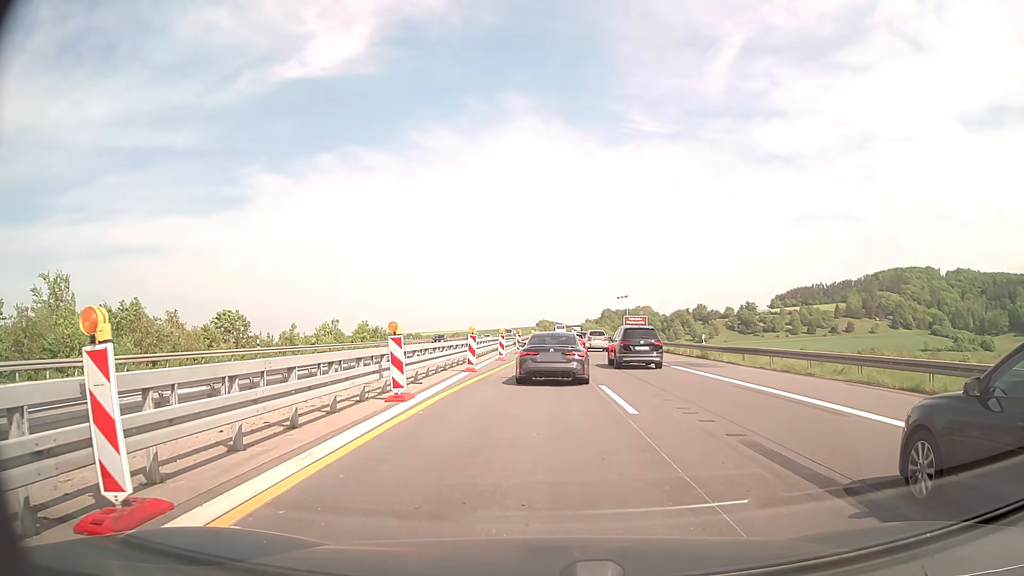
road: motorway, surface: concrete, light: Day
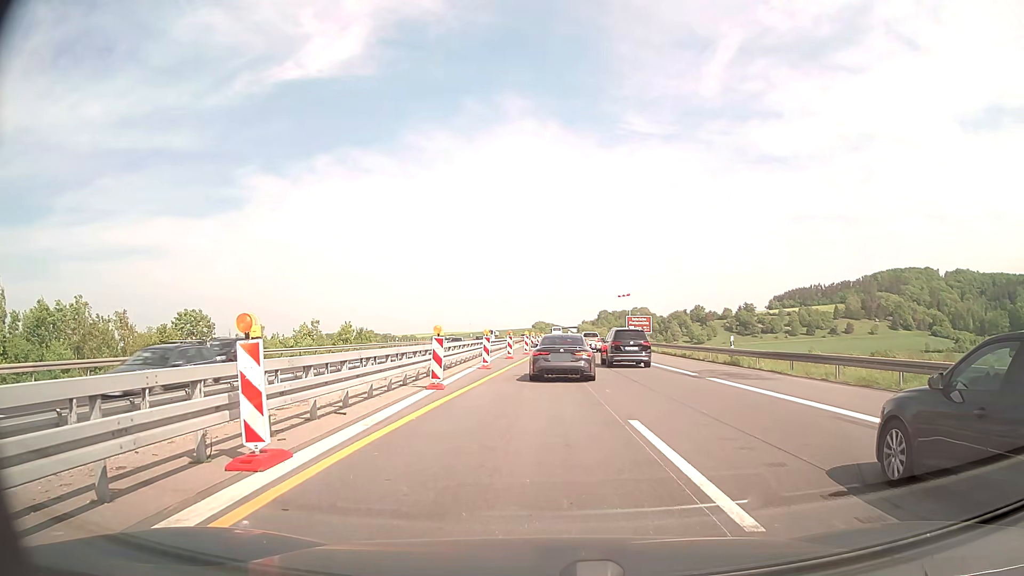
(0.0, +6.8) m; +1°
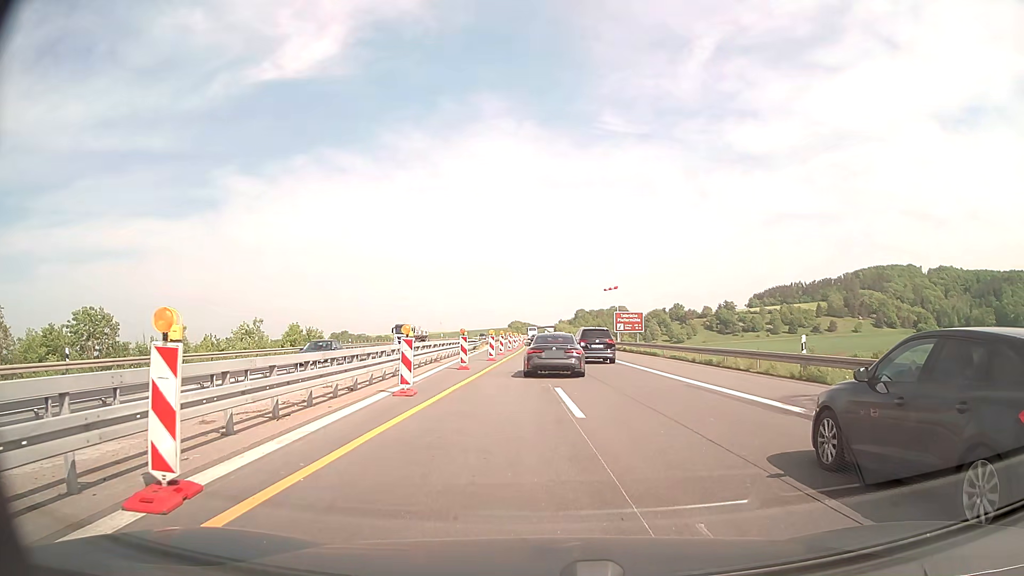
(+0.2, +11.8) m; +2°
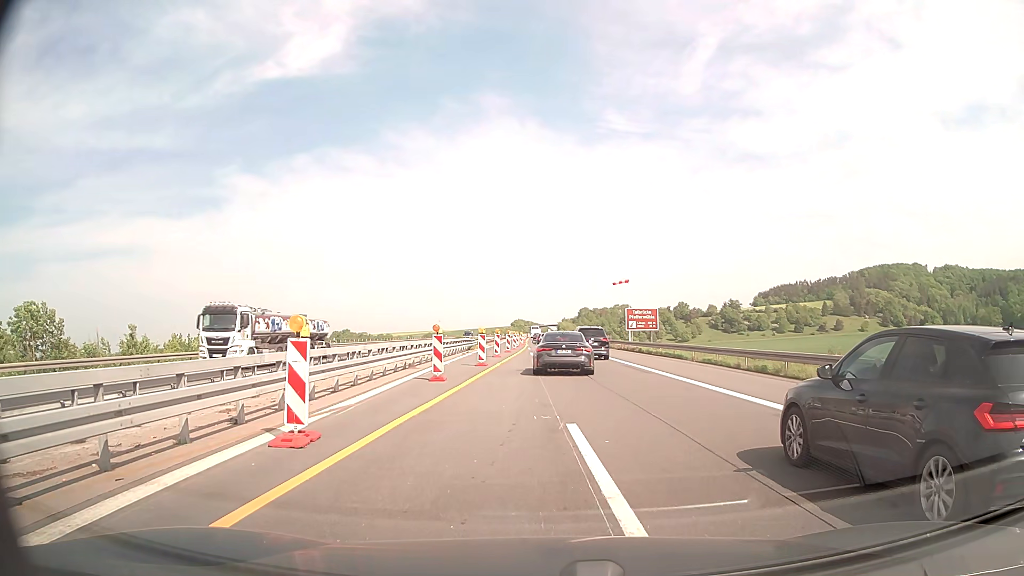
(0.0, +7.0) m; 0°
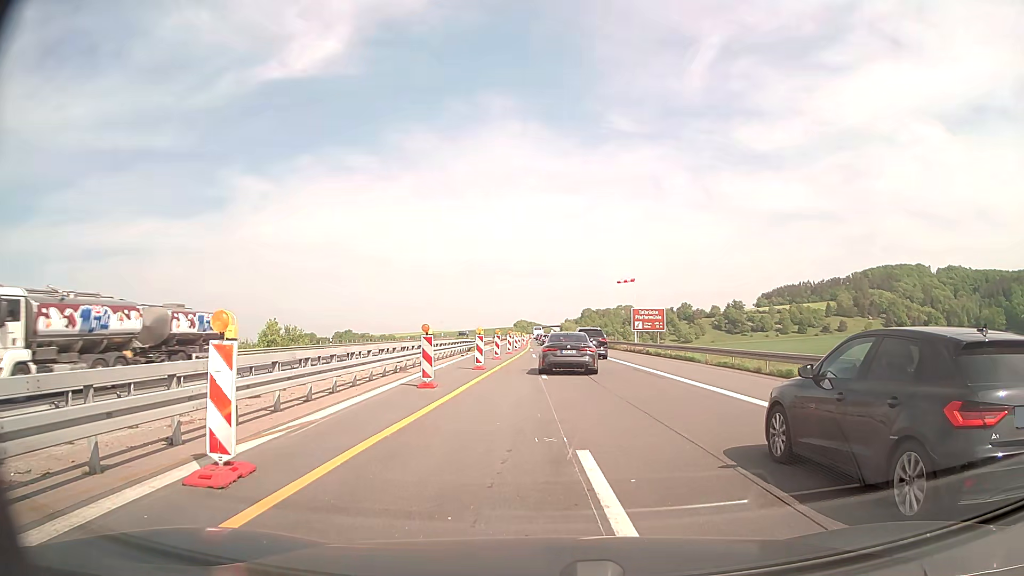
(0.0, +2.2) m; 0°
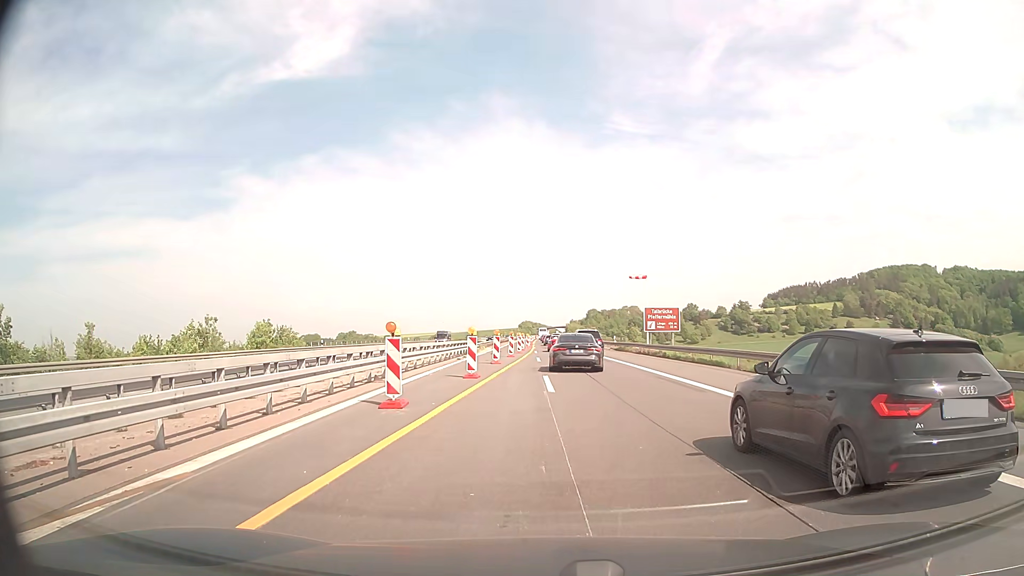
(0.0, +4.4) m; -1°
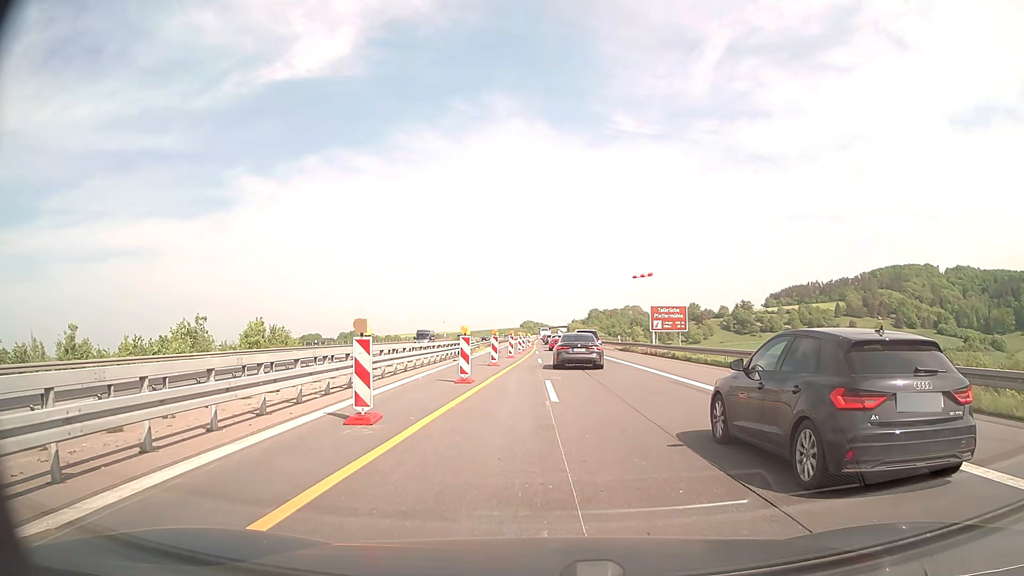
(0.0, +2.3) m; 0°
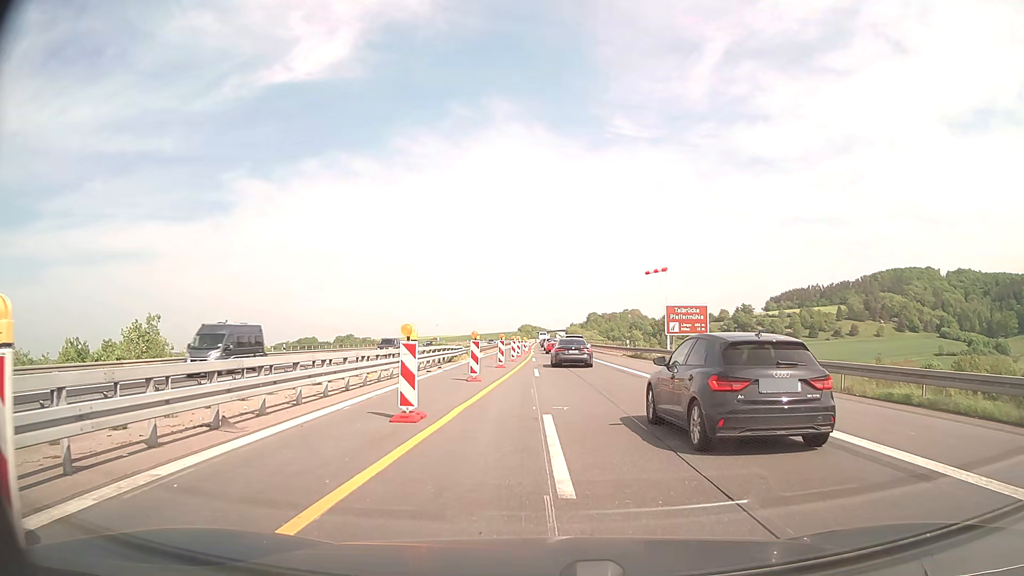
(0.0, +7.7) m; 0°
